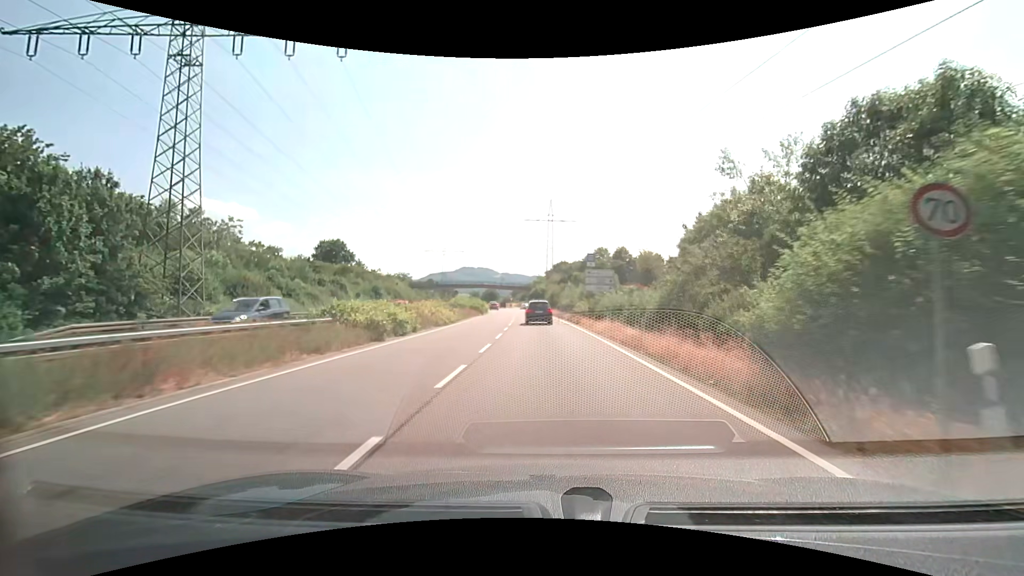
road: trunk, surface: asphalt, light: Day
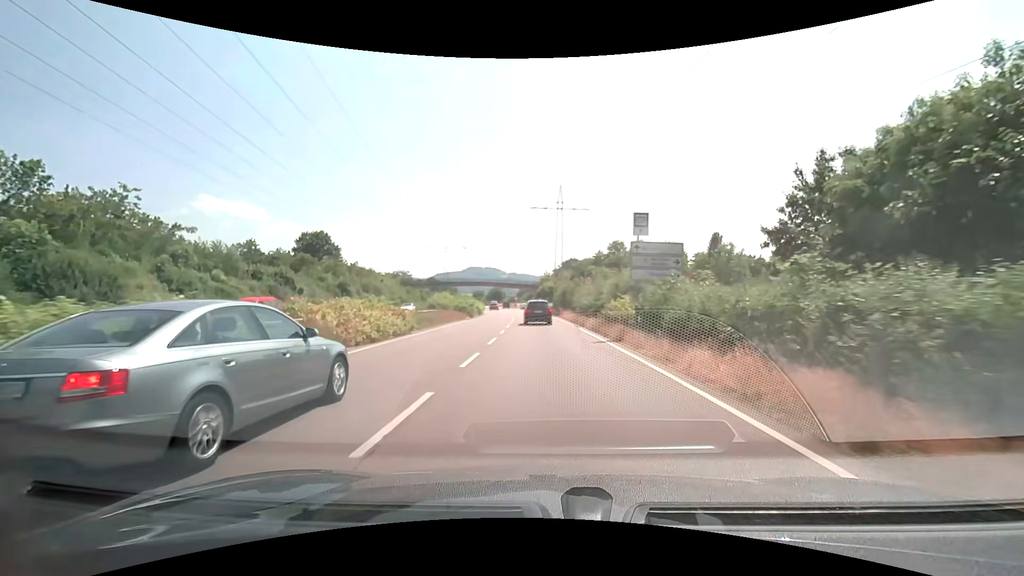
(-0.1, +15.5) m; -1°
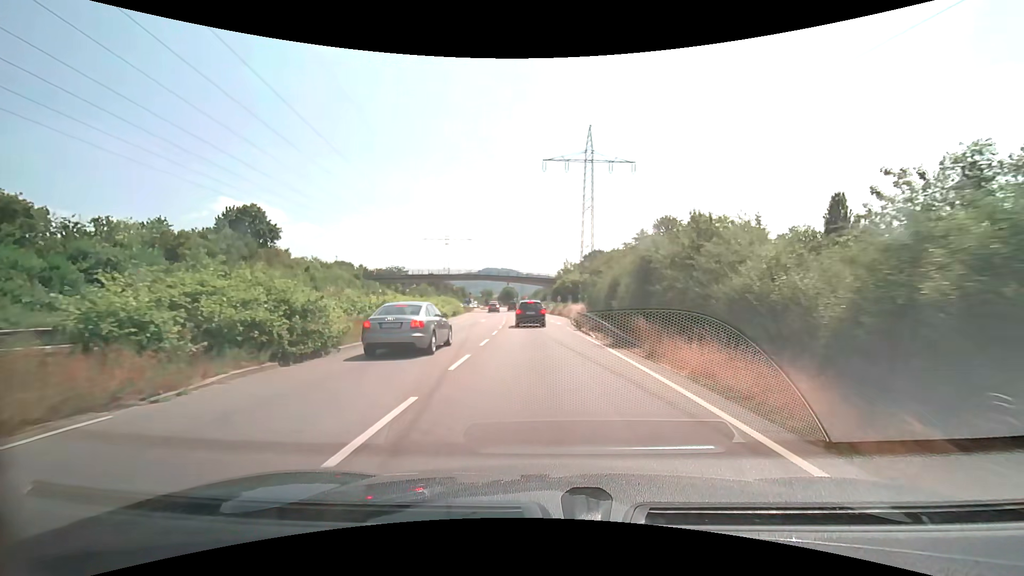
(-0.5, +36.3) m; -1°
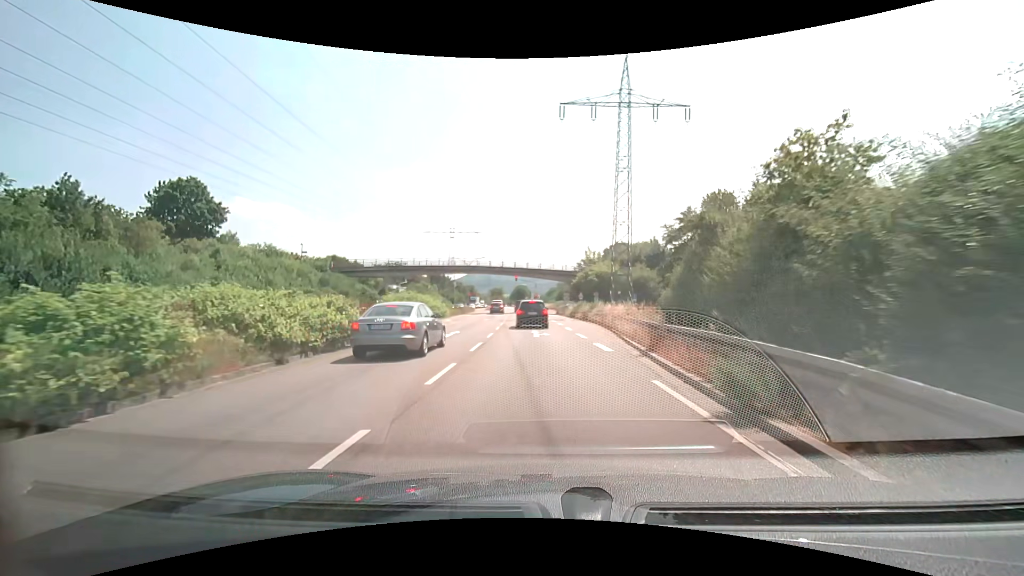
(-0.4, +19.8) m; -2°
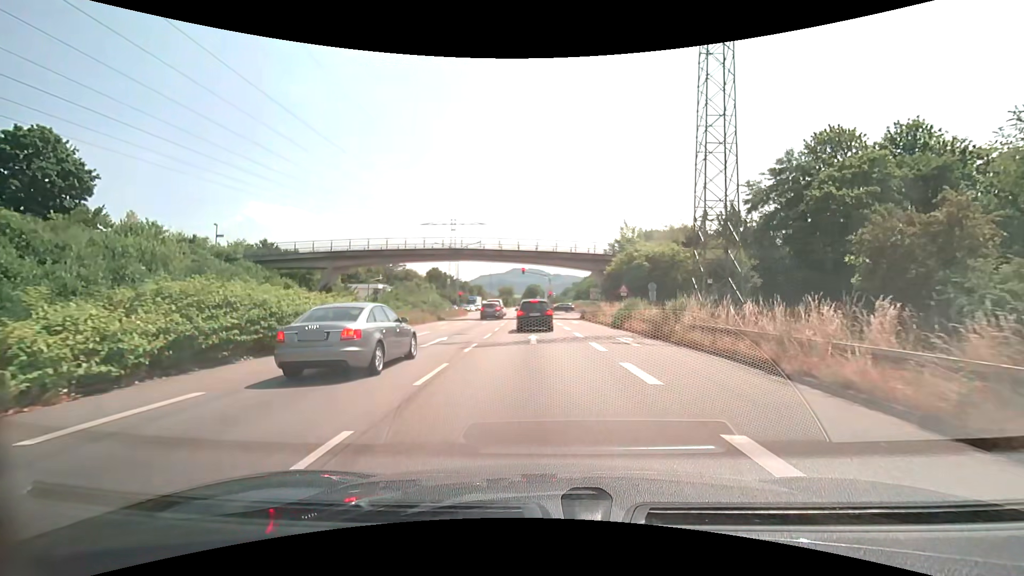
(-0.3, +23.9) m; -1°
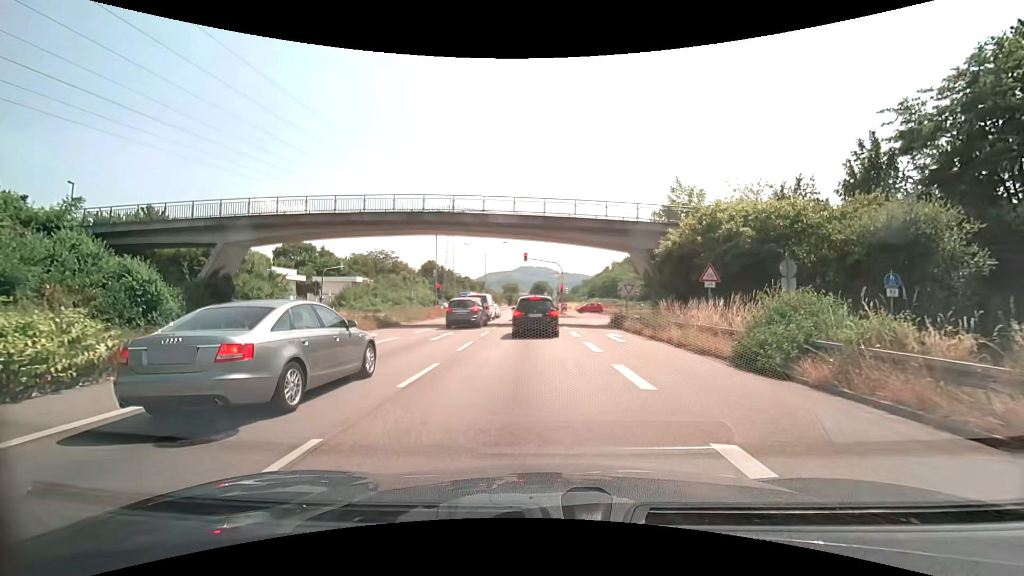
(-0.2, +18.0) m; -1°
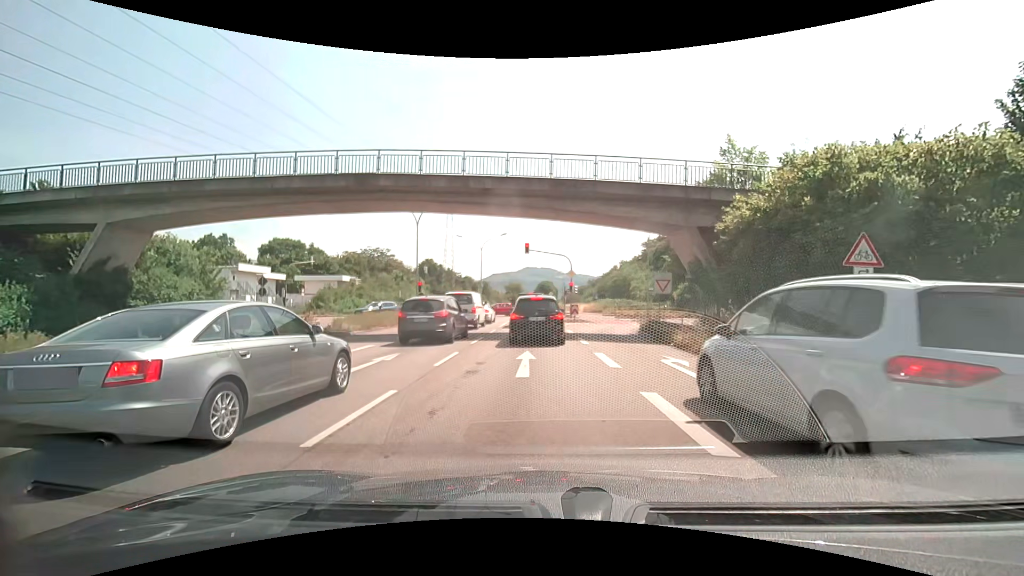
(-0.1, +9.0) m; -1°
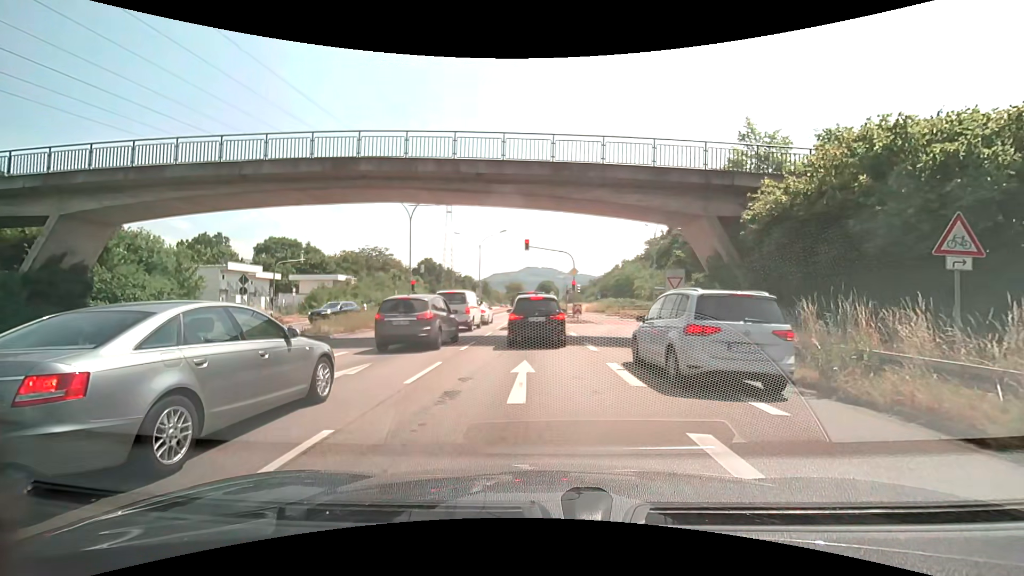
(0.0, +2.3) m; 0°
(0, +10) (0, +20) (0, +30) (-1, +40) (-1, +50) (-1, +60) (-1, +70) (-2, +80) (-2, +90) (-2, +100) m
